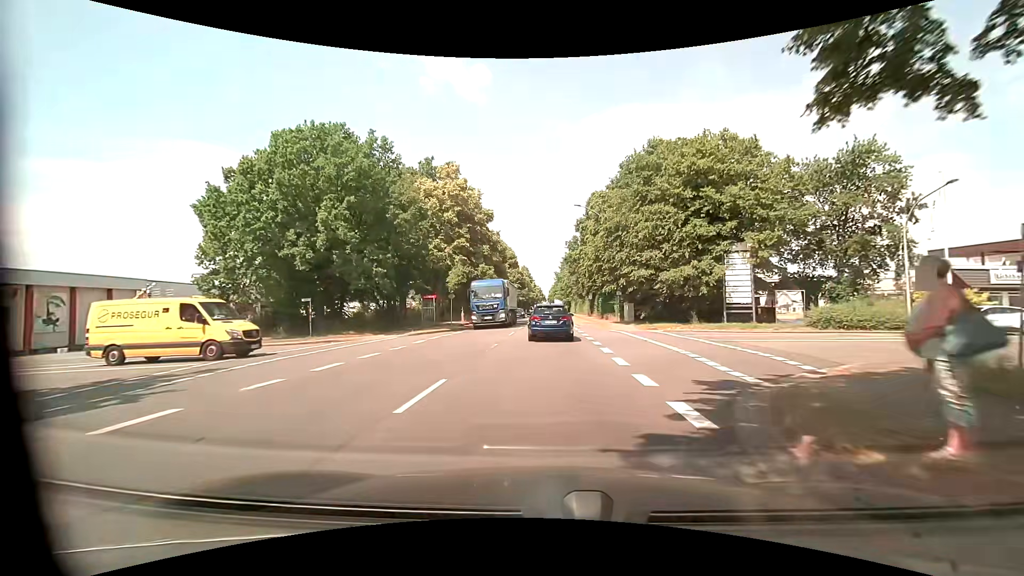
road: tertiary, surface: asphalt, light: Day
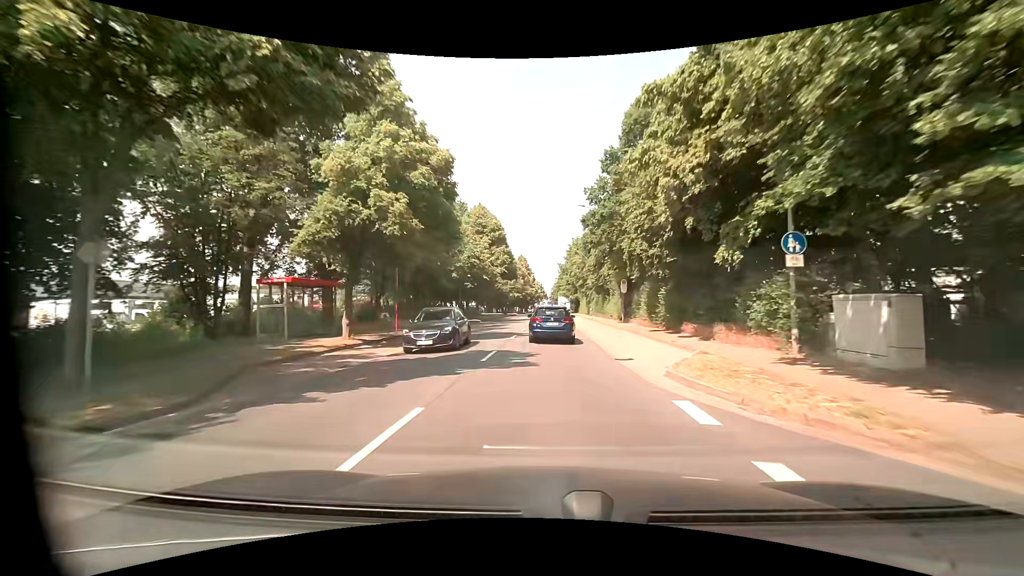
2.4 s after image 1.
(0.0, +29.8) m; 0°
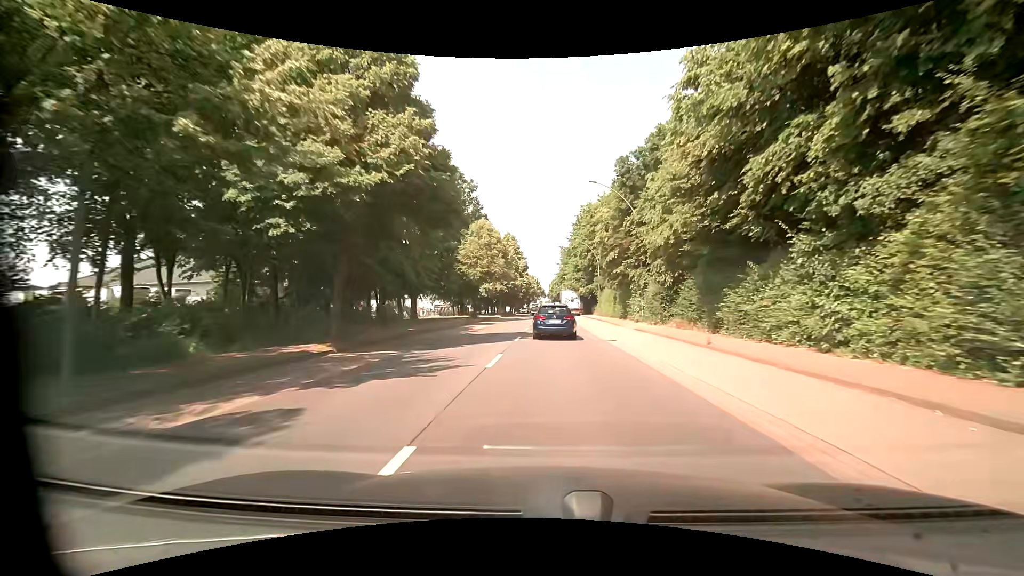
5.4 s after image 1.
(0.0, +38.1) m; 0°
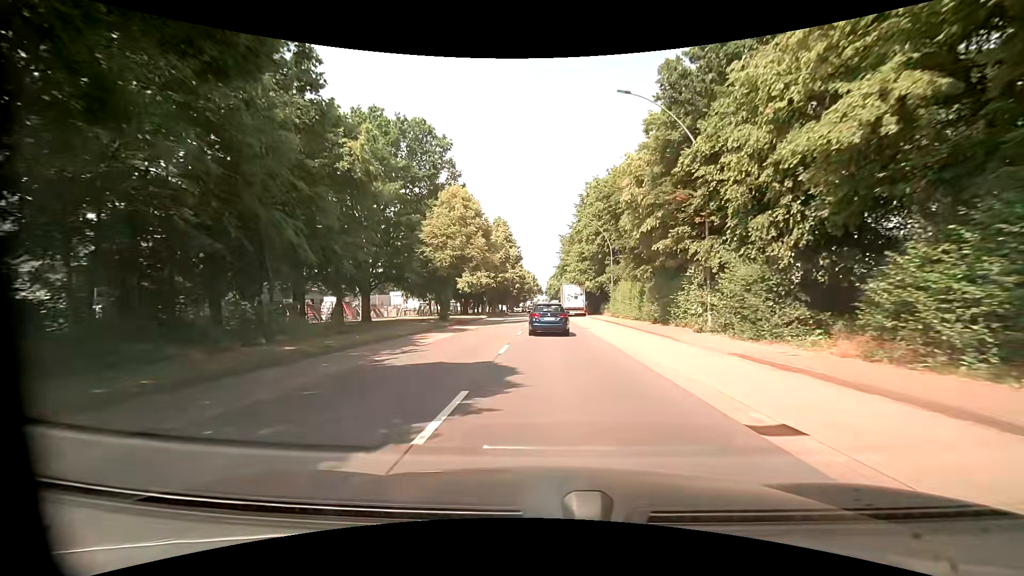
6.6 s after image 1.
(+0.1, +14.8) m; 0°
